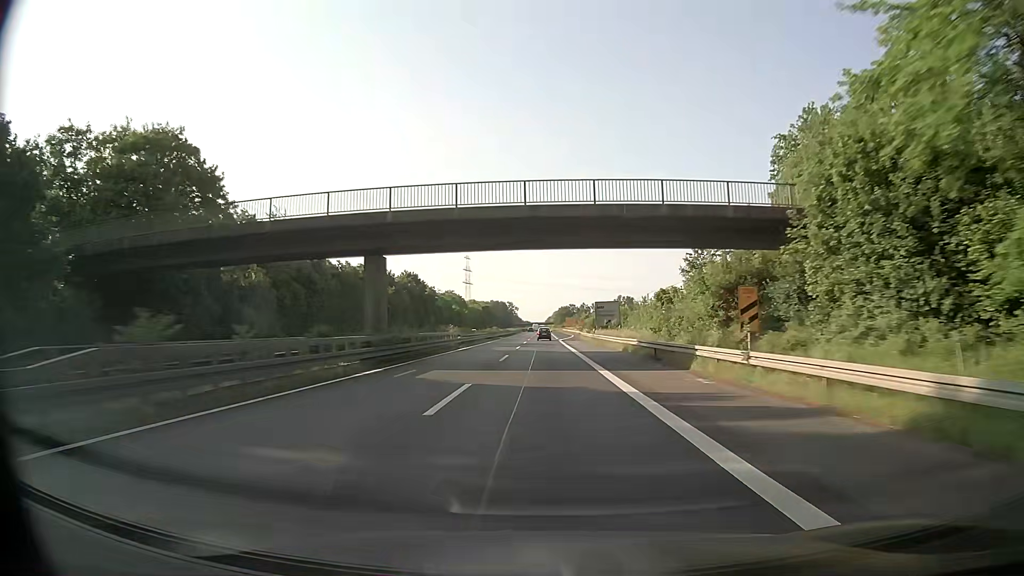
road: trunk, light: Day
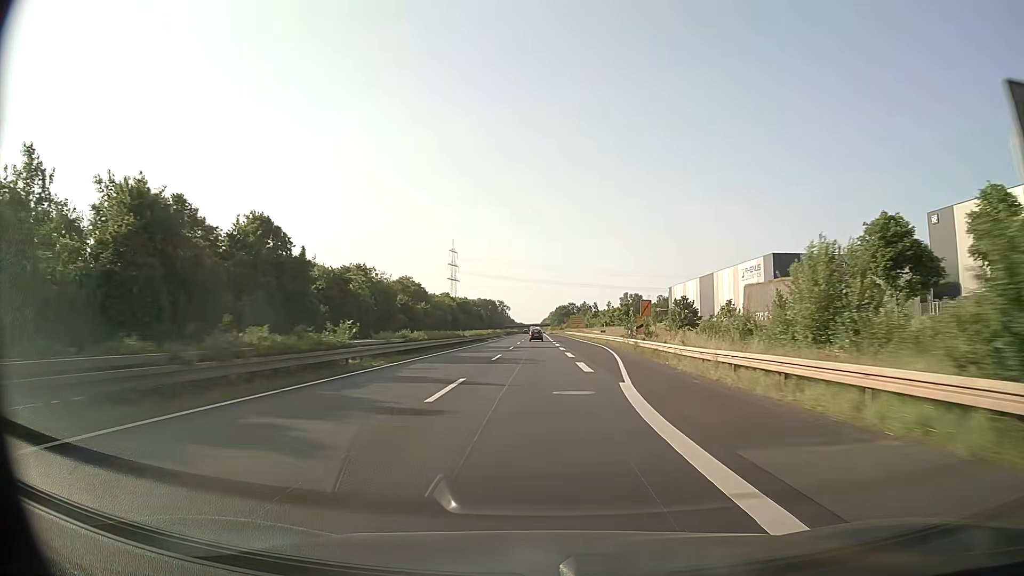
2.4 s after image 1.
(+0.2, +70.2) m; 0°
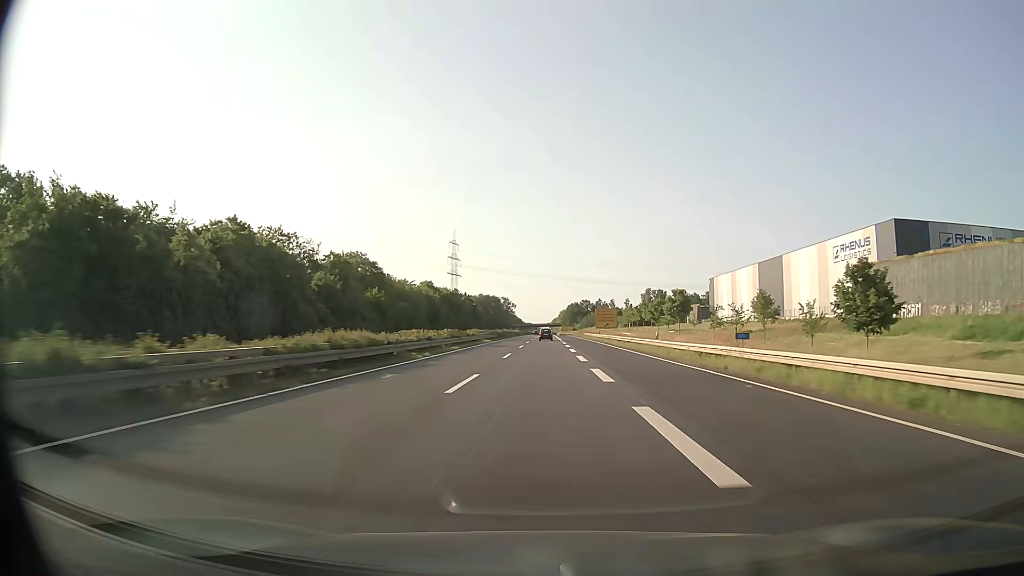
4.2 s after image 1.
(-0.3, +52.0) m; -1°
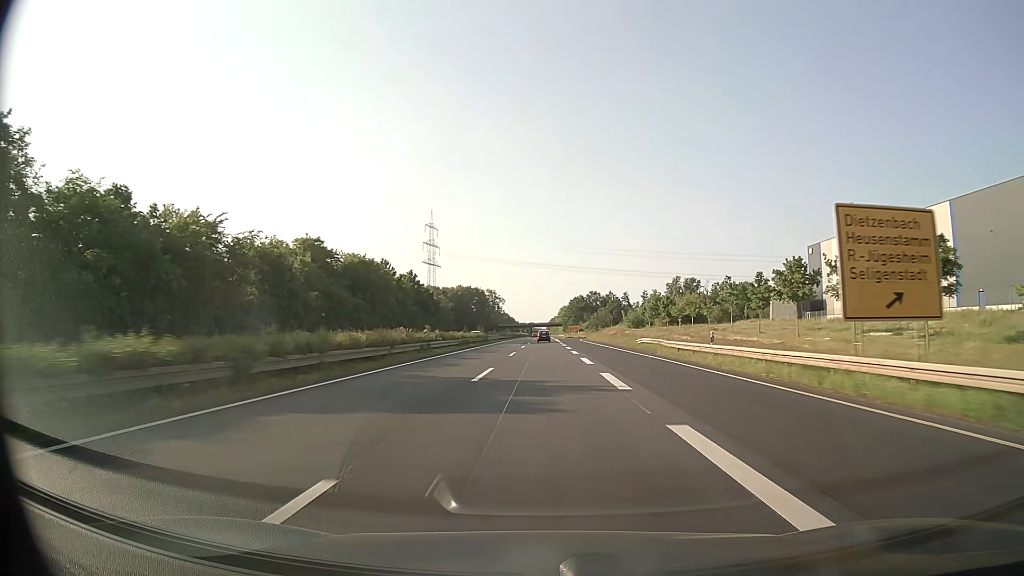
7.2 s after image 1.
(+0.4, +86.5) m; 0°
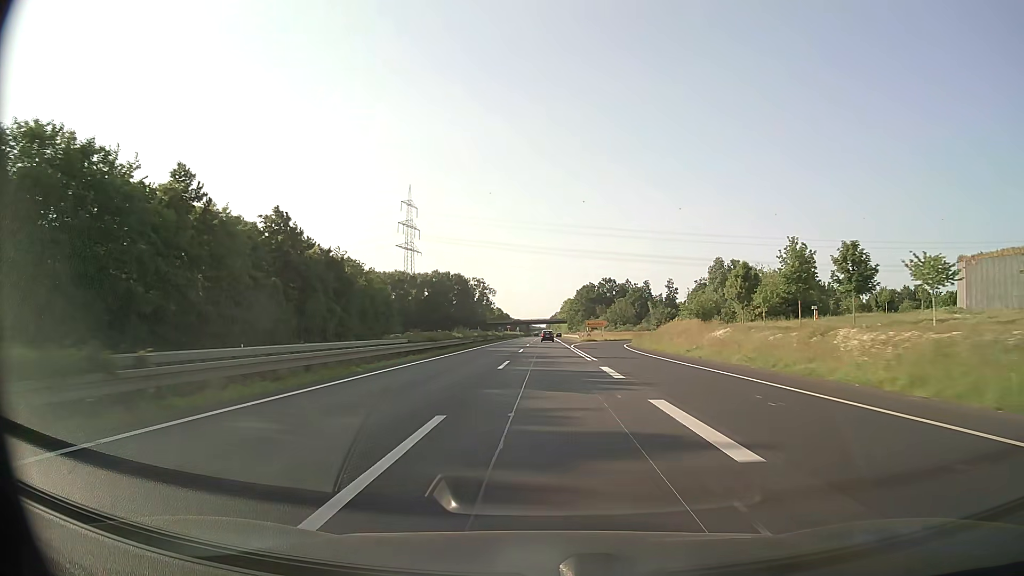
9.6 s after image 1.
(-0.1, +68.7) m; 0°
(0, +10) (0, +20) (0, +30) (0, +40) (0, +50) (0, +60) (0, +70) (0, +80) (0, +90) (0, +100) m
